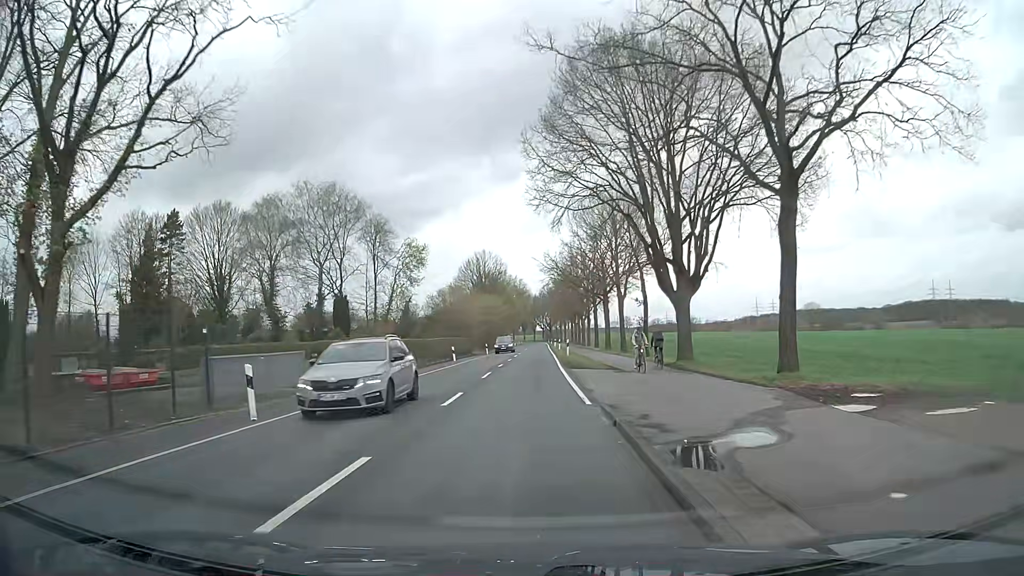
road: secondary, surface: asphalt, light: Day
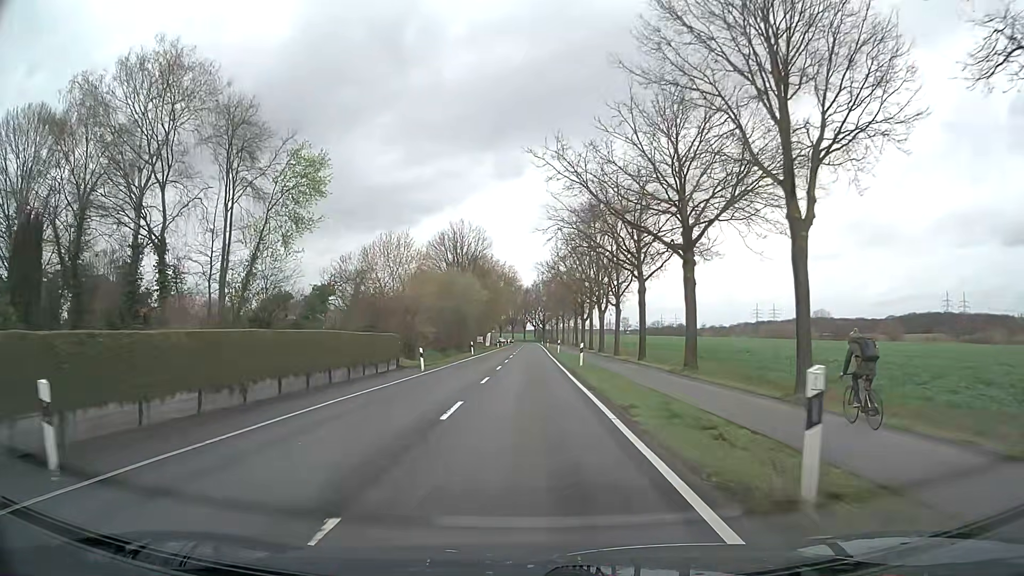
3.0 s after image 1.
(+0.2, +37.7) m; +1°
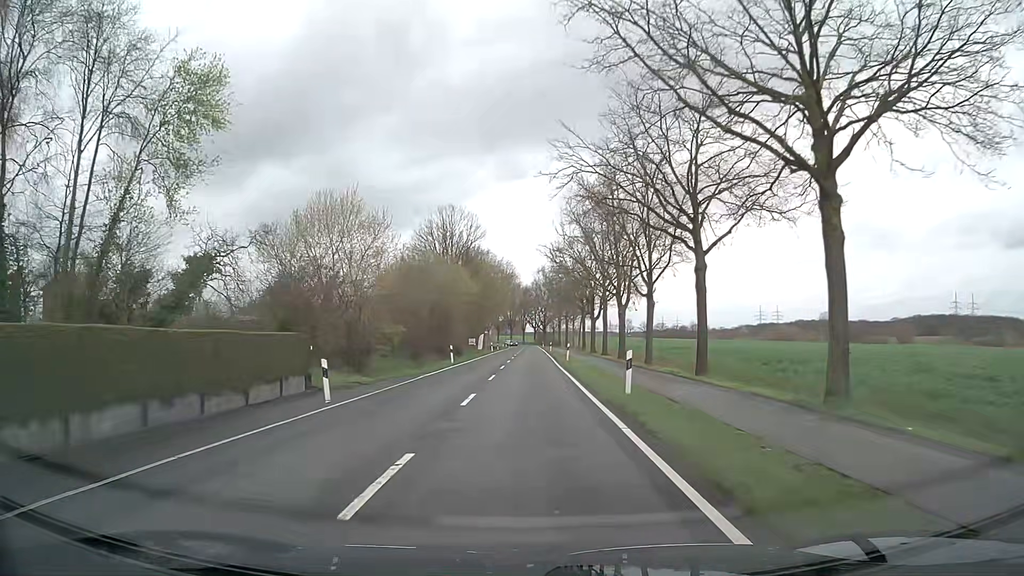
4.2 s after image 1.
(0.0, +15.1) m; 0°
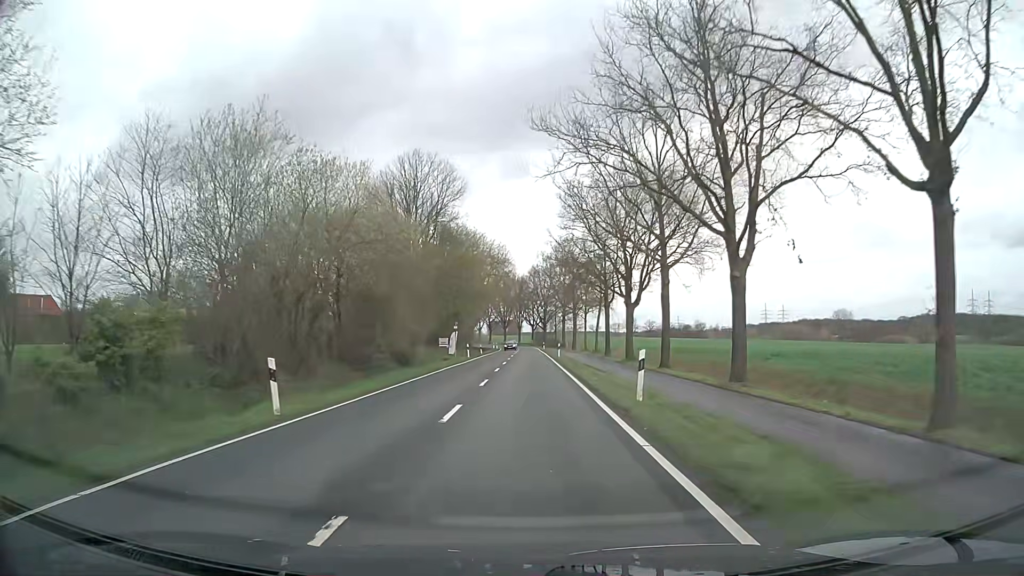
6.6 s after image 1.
(+0.1, +30.3) m; 0°
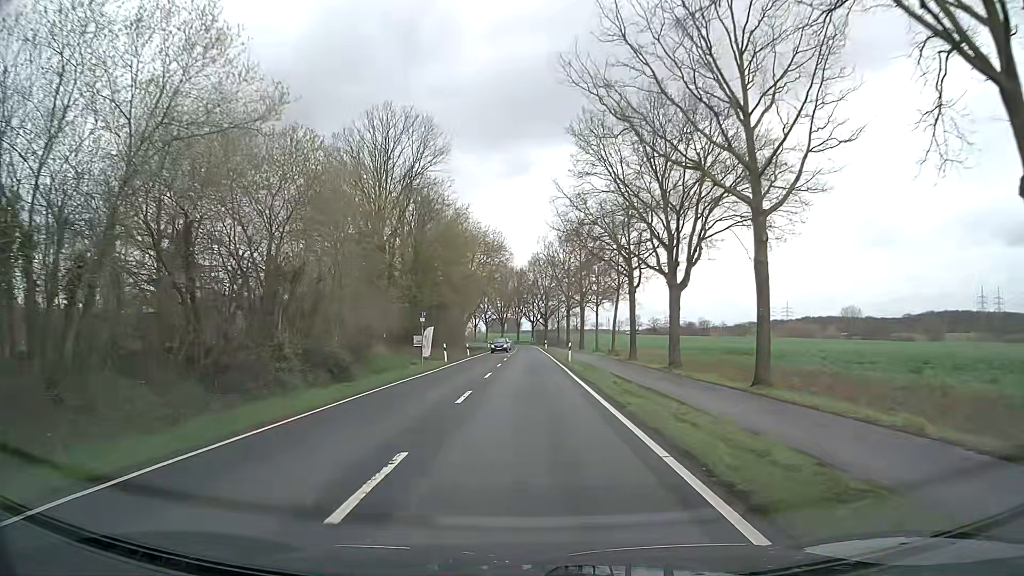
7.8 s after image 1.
(0.0, +15.2) m; +1°
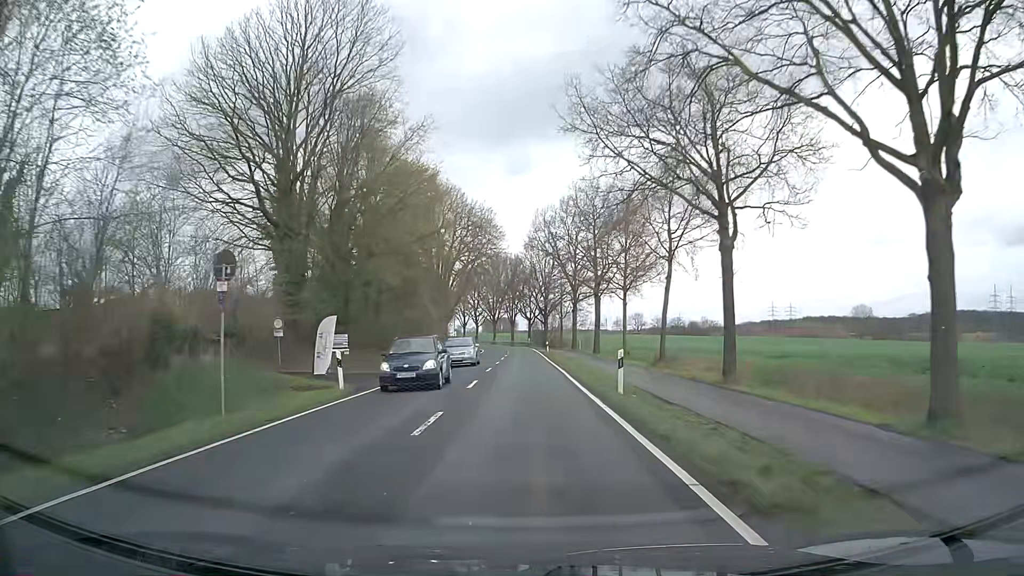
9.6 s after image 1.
(-0.2, +22.8) m; 0°
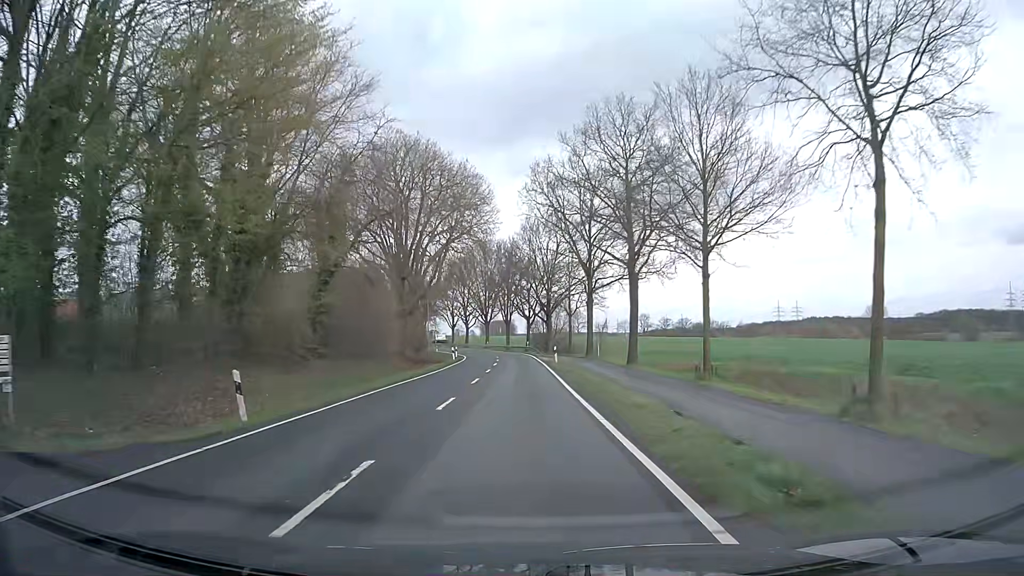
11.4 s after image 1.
(-0.1, +22.8) m; 0°
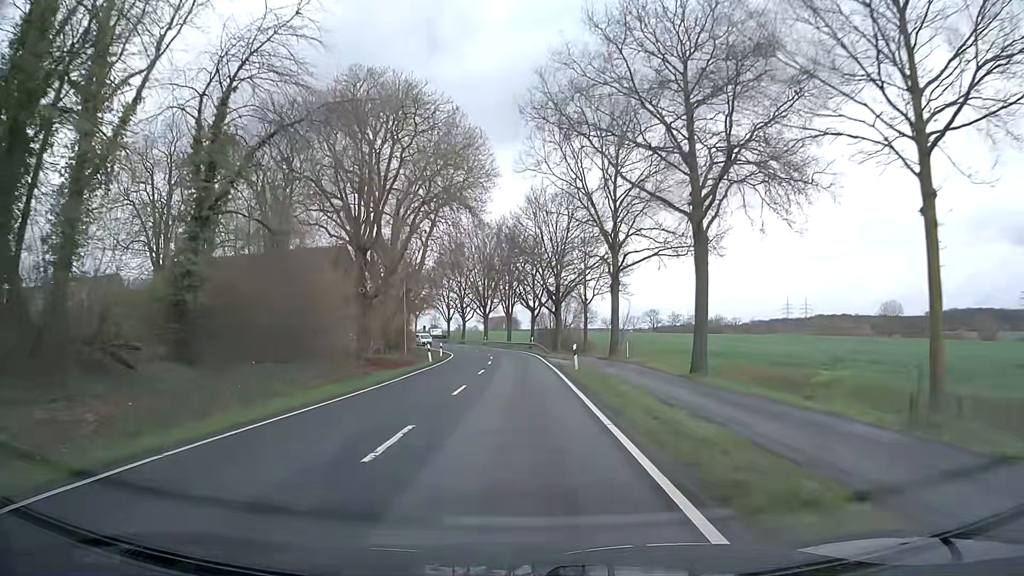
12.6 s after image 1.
(-0.1, +15.2) m; 0°
(0, +10) (0, +20) (0, +30) (-1, +40) (-1, +50) (-2, +60) (-3, +70) (-5, +80) (-8, +89) (-10, +99) m
